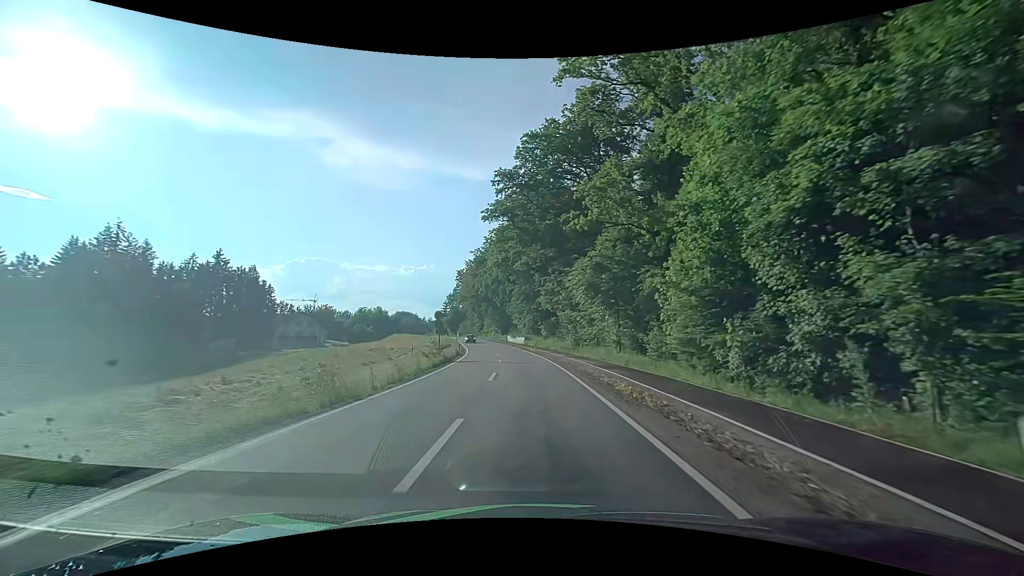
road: tertiary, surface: asphalt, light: Day
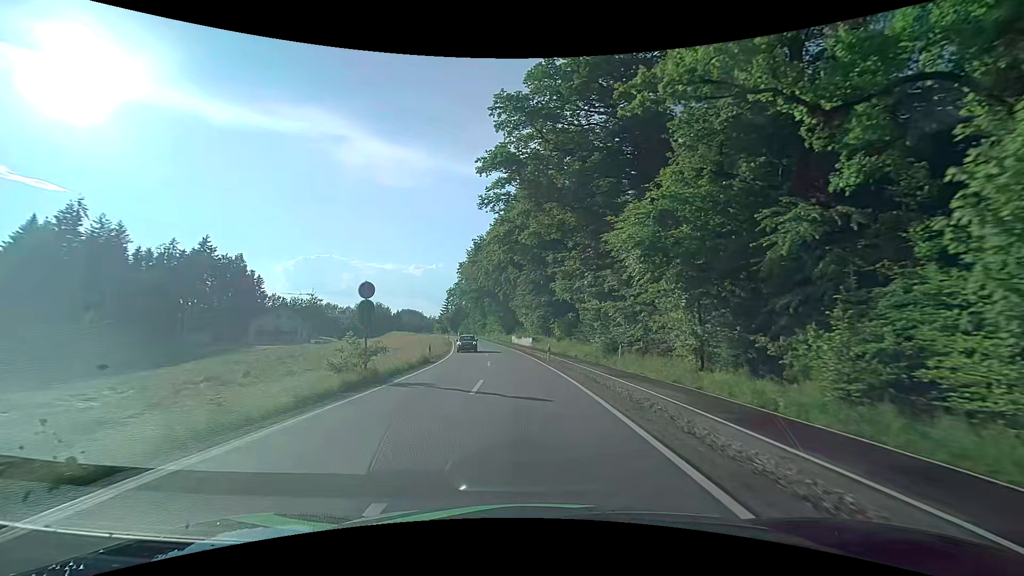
(-0.1, +16.5) m; -1°
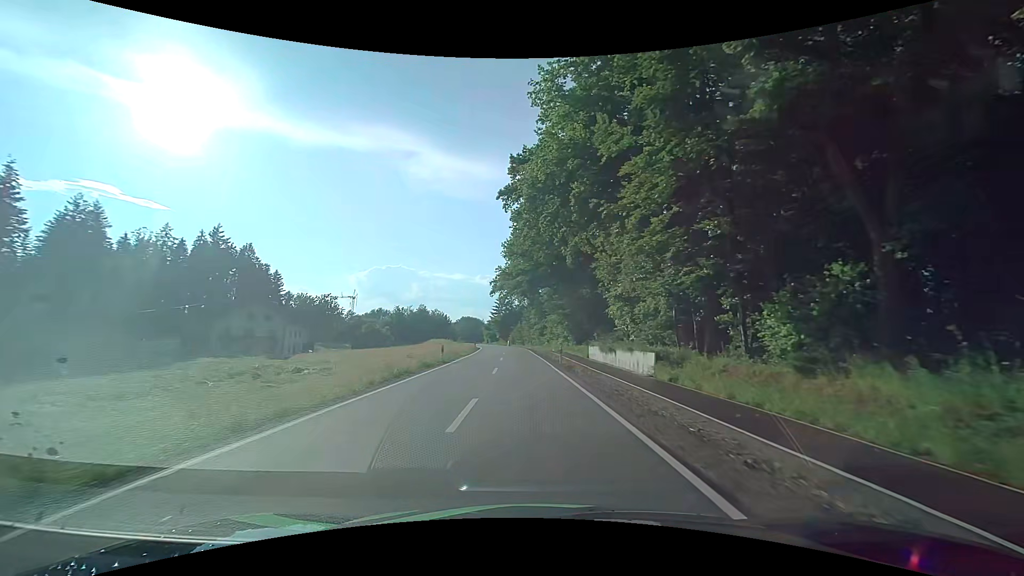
(-2.2, +41.2) m; -7°
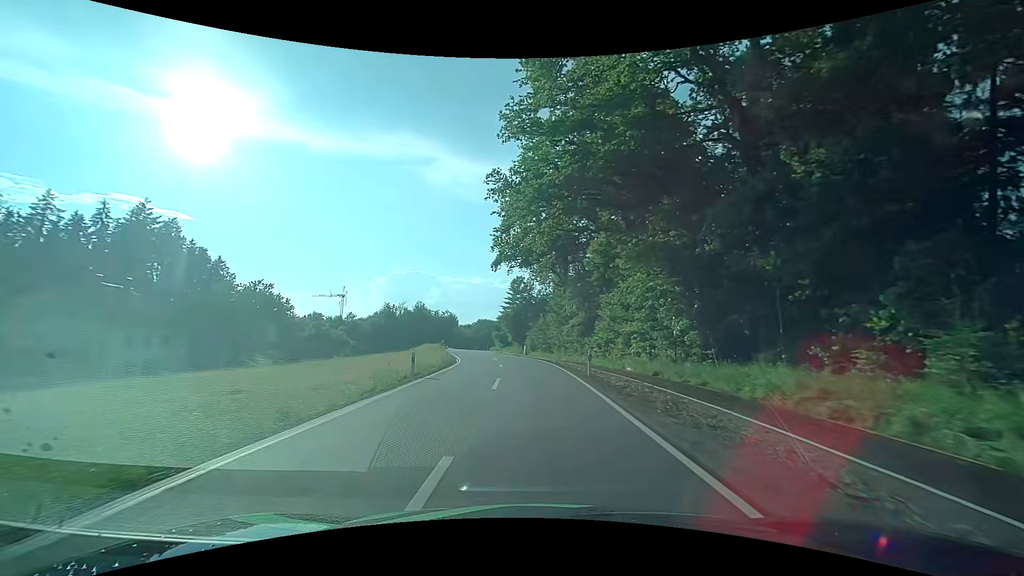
(-1.3, +41.7) m; -3°
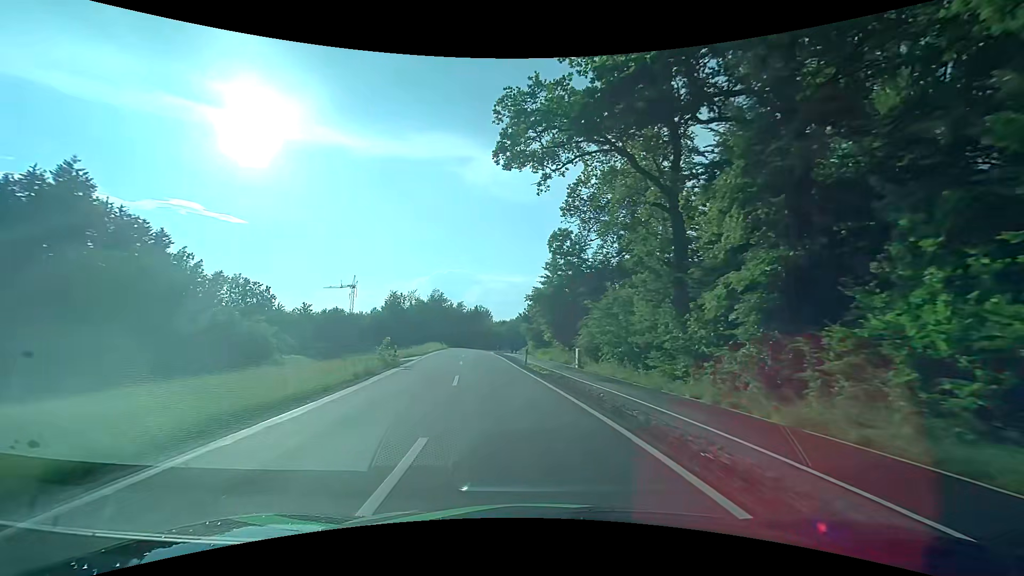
(-0.9, +35.2) m; -4°
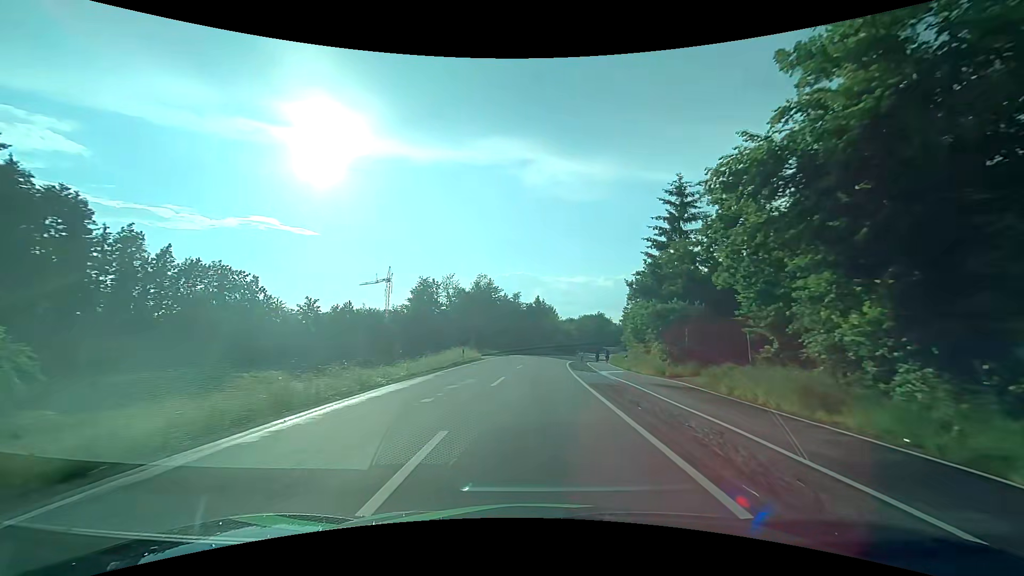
(-3.3, +35.8) m; -7°
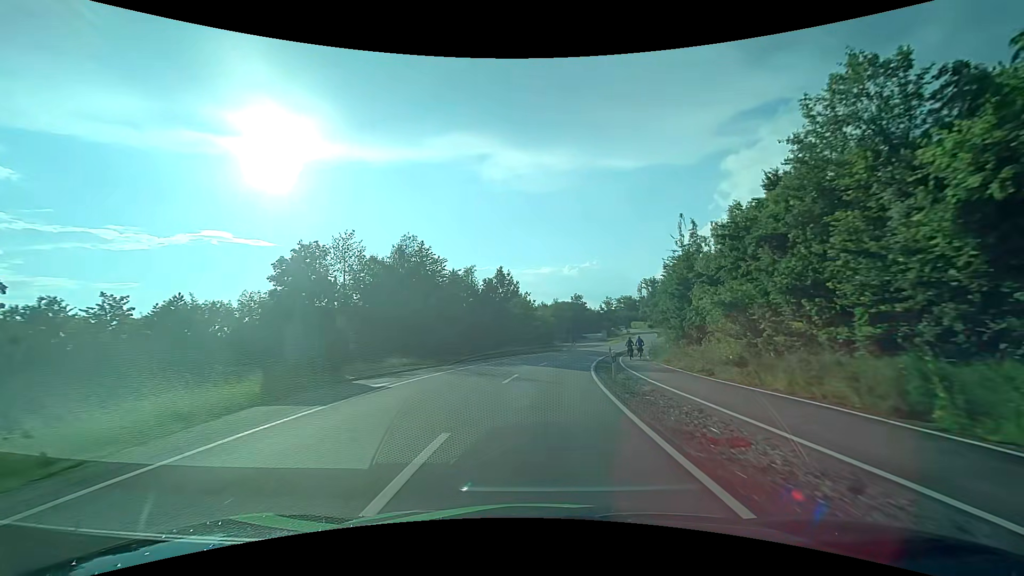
(+0.9, +36.2) m; +3°
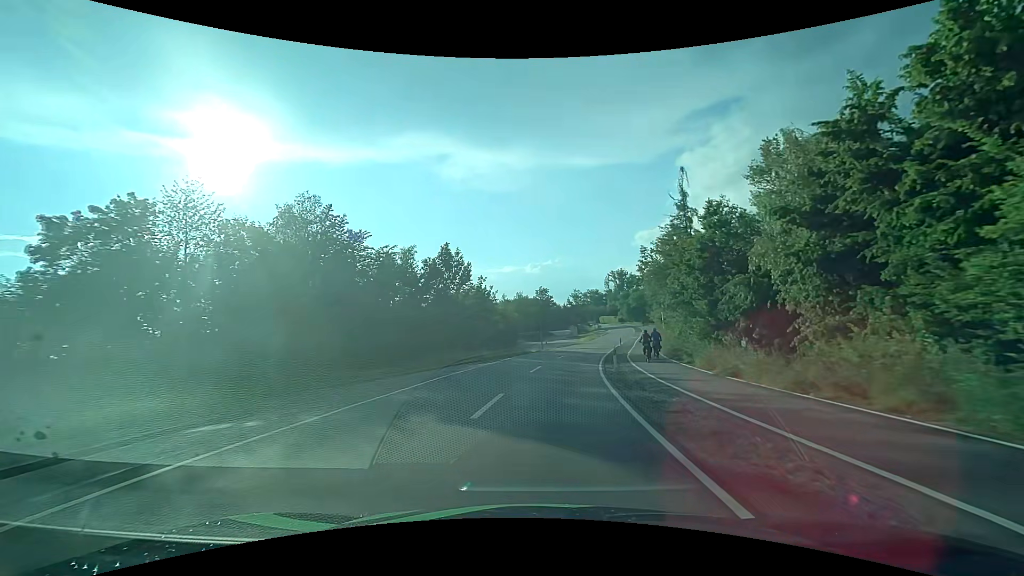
(+0.6, +18.3) m; +4°
(0, +10) (+1, +20) (+2, +30) (+4, +40) (+6, +50) (+8, +59) (+11, +69) (+13, +79) (+15, +88) (+18, +98) m
